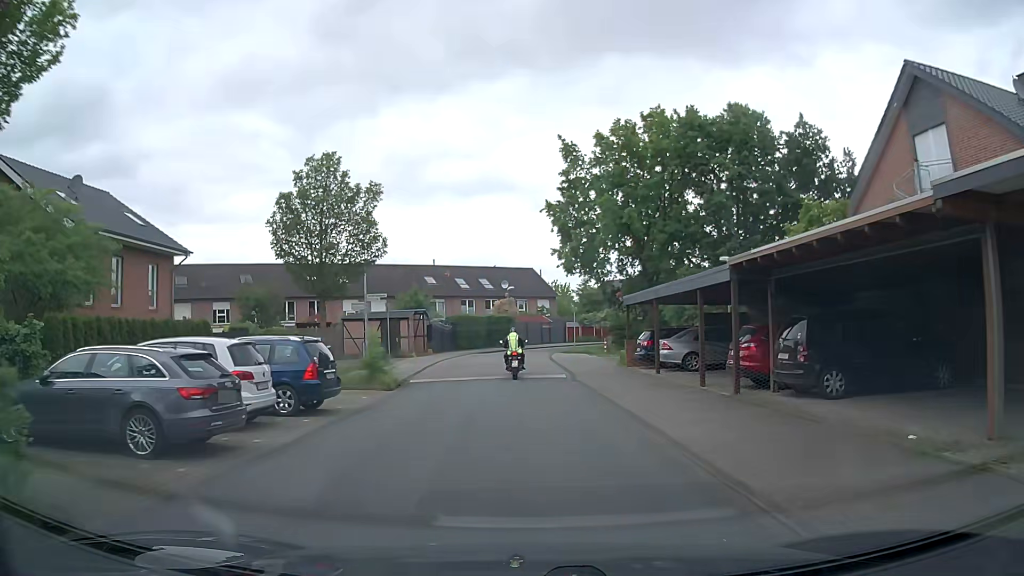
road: residential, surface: asphalt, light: Day
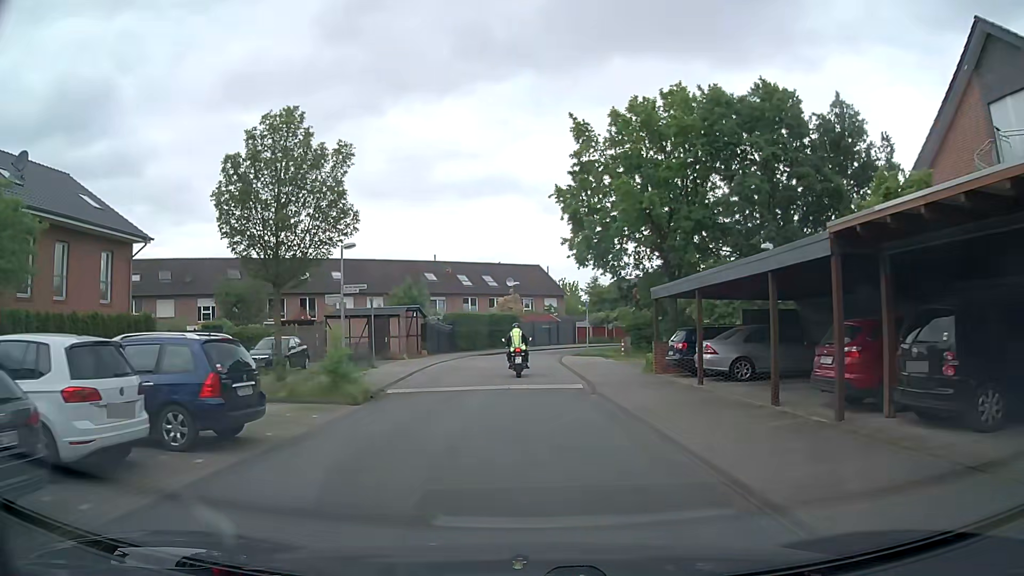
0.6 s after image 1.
(0.0, +4.7) m; 0°
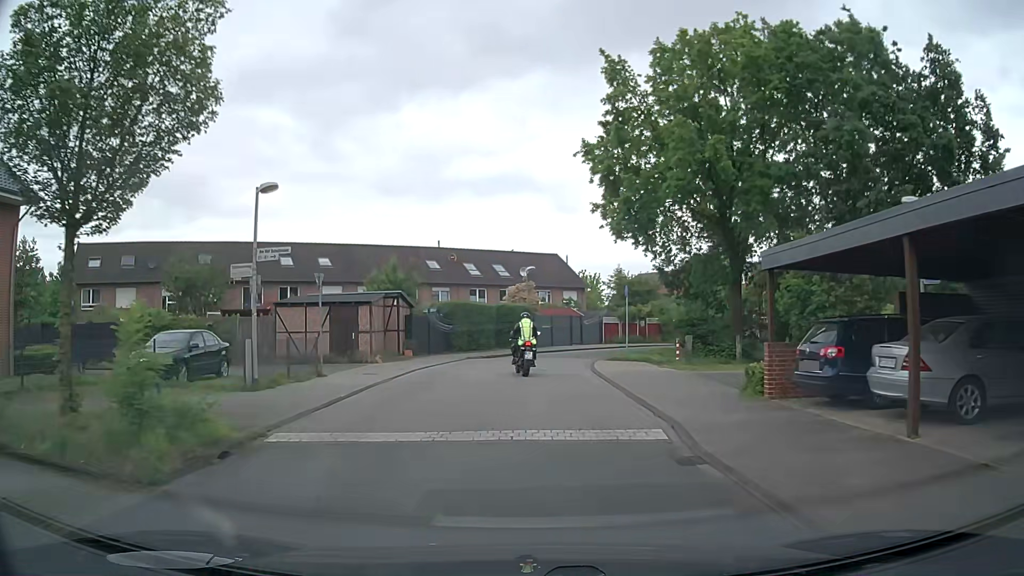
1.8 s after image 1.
(-0.1, +9.4) m; -1°
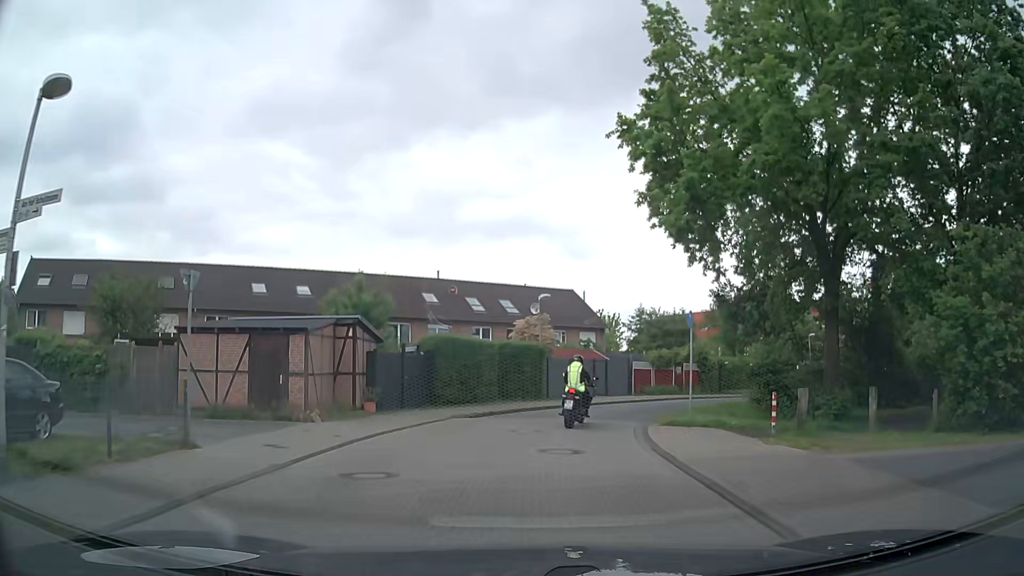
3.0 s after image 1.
(-0.1, +8.9) m; 0°
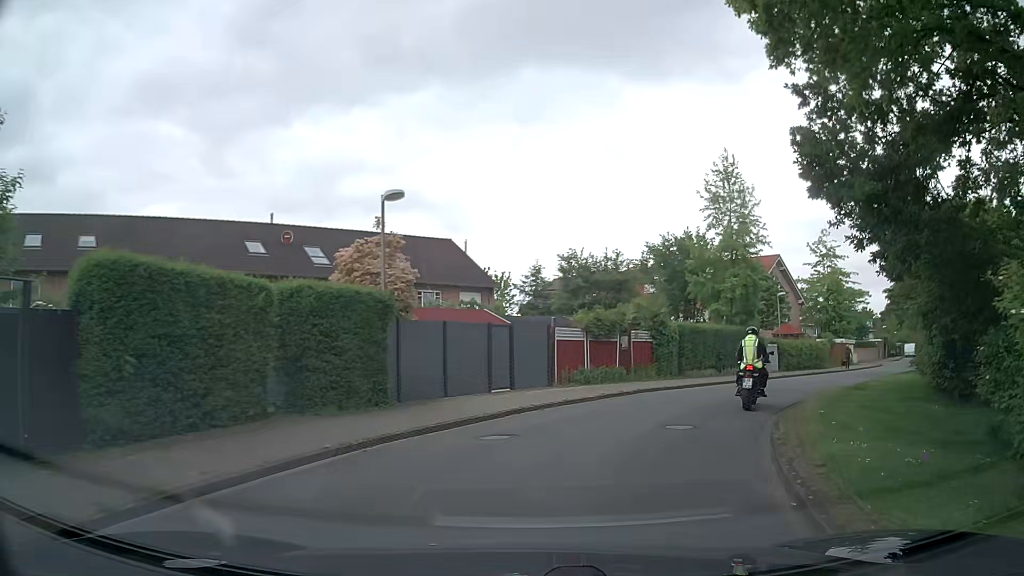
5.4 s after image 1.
(+0.6, +15.8) m; +8°
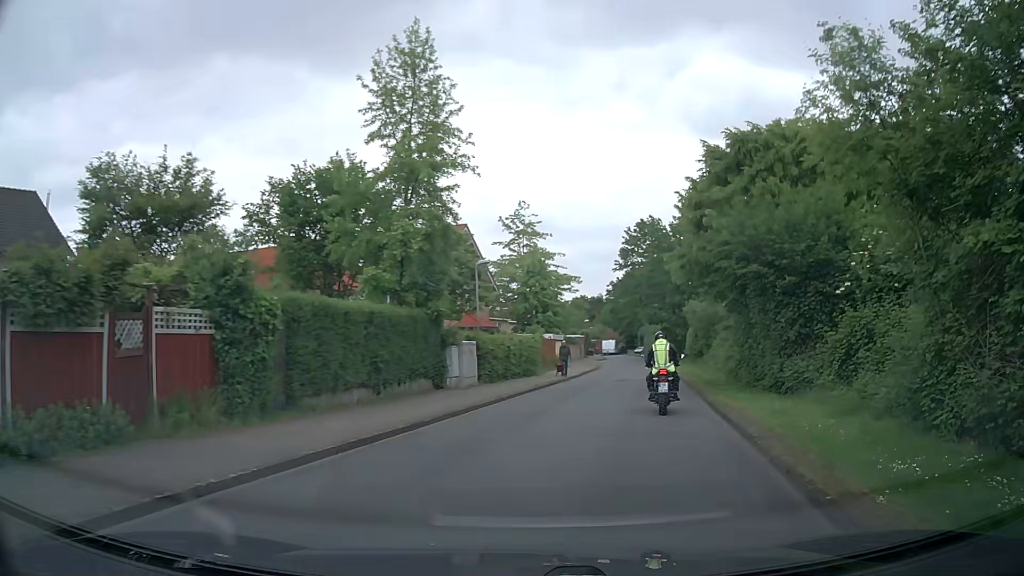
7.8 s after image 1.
(+4.0, +15.0) m; +29°
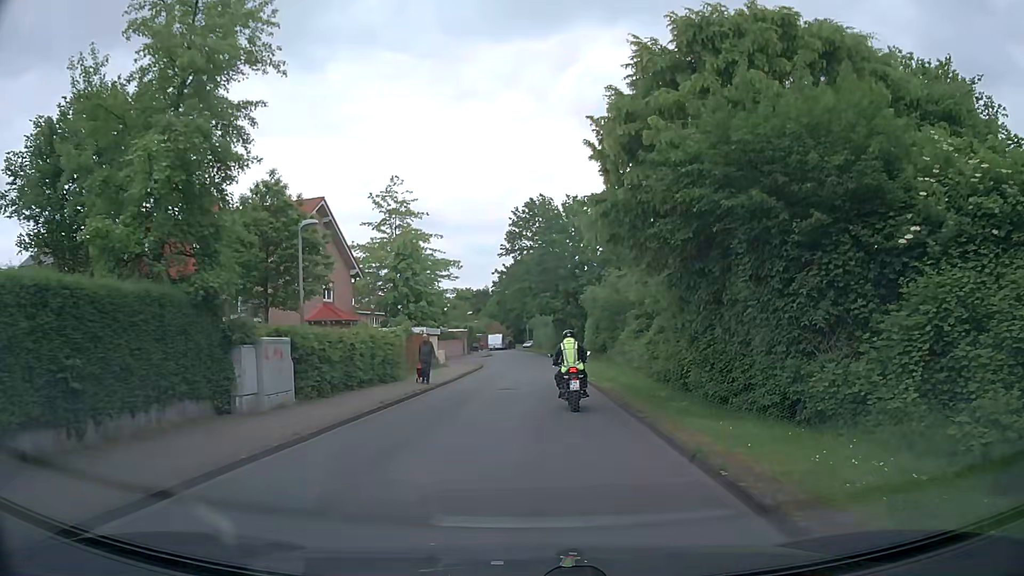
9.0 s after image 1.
(+1.0, +8.2) m; +11°
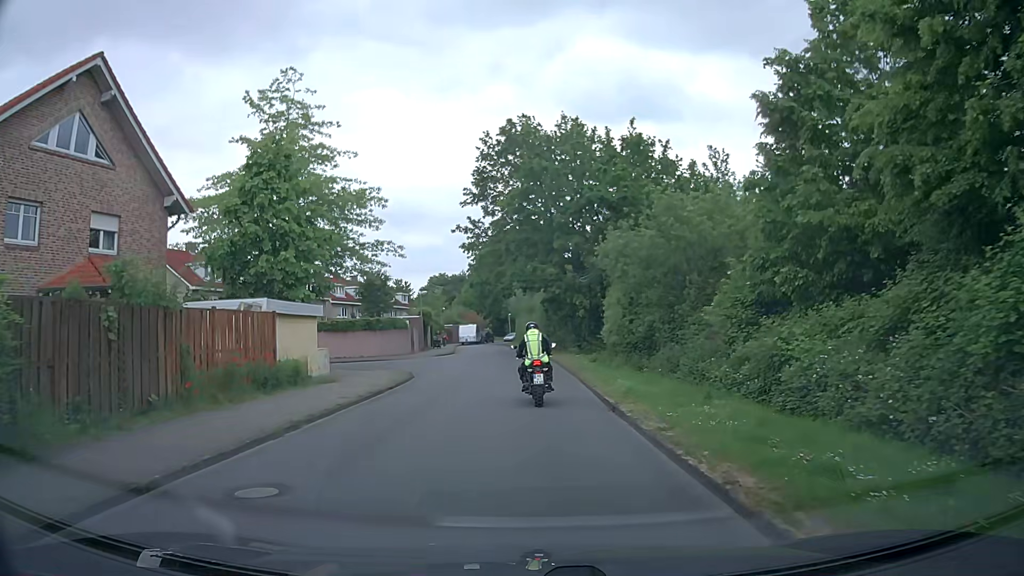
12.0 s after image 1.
(+0.3, +22.6) m; +2°
(0, +10) (-1, +20) (-1, +30) (-2, +40) (-3, +50) (-4, +60) (-5, +70) (-6, +80) (-6, +90) (-5, +100) m
